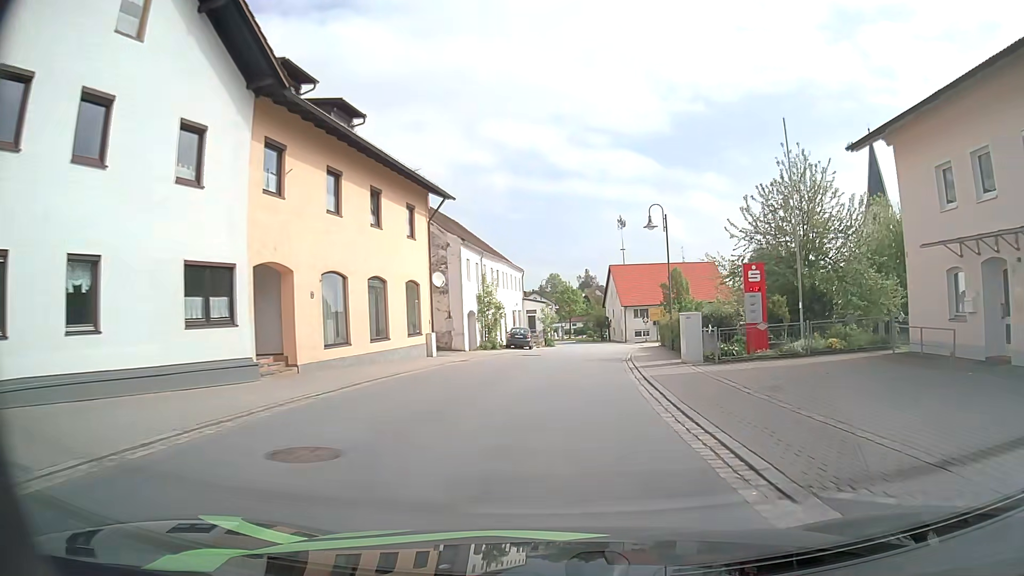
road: secondary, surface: asphalt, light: Day
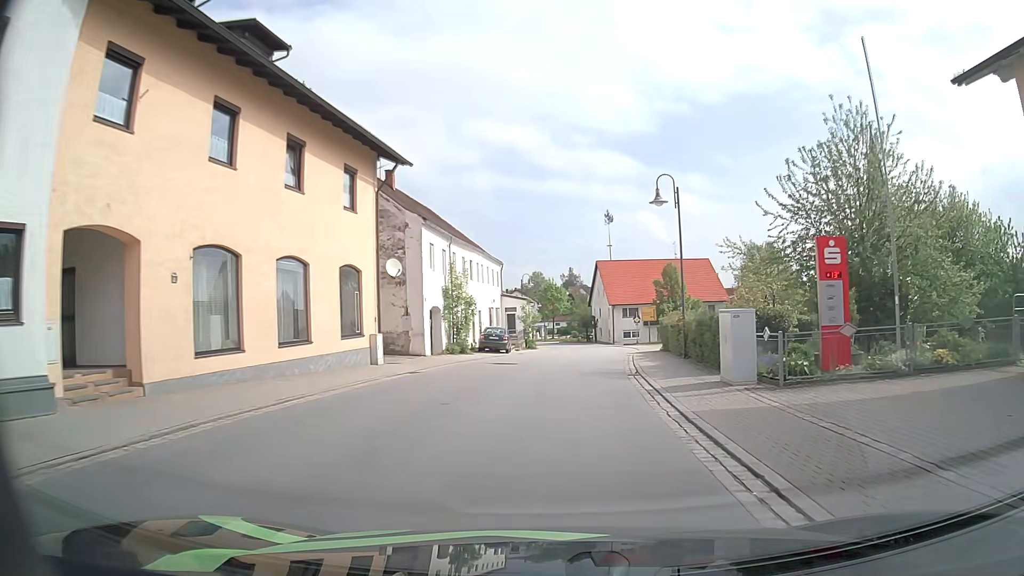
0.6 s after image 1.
(+0.1, +6.8) m; +2°
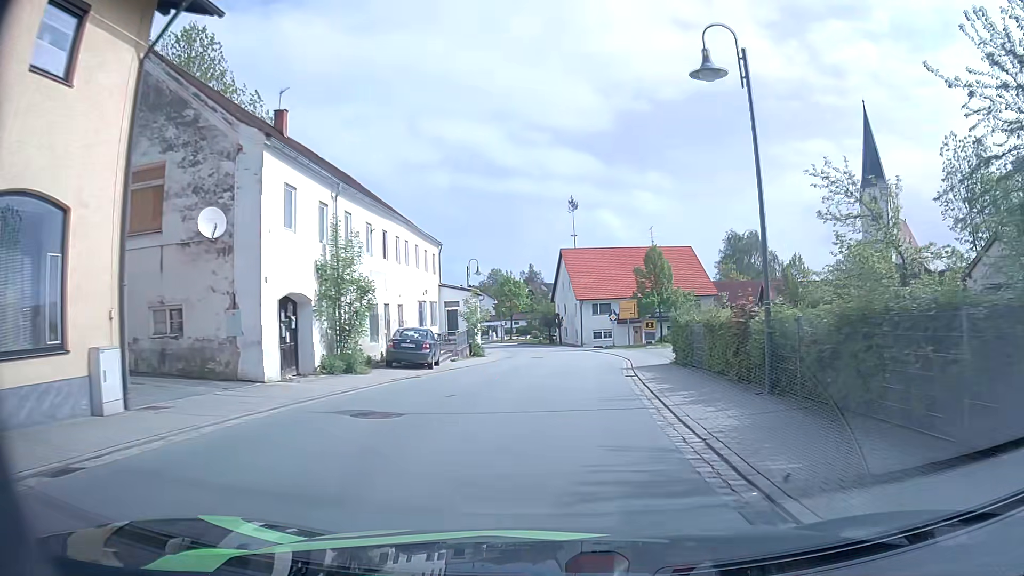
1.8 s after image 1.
(+0.4, +13.7) m; +3°
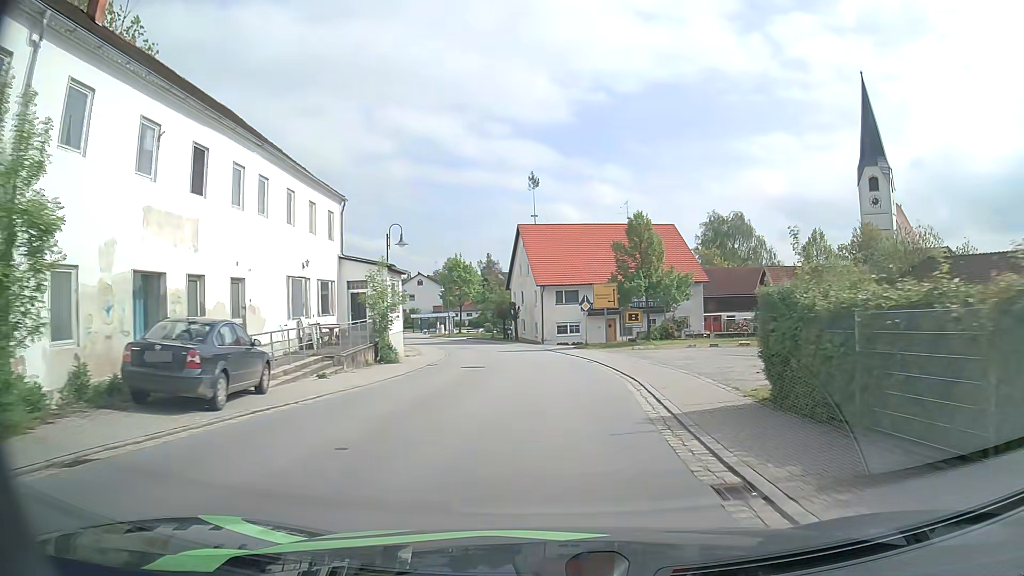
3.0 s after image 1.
(+0.4, +13.8) m; +3°
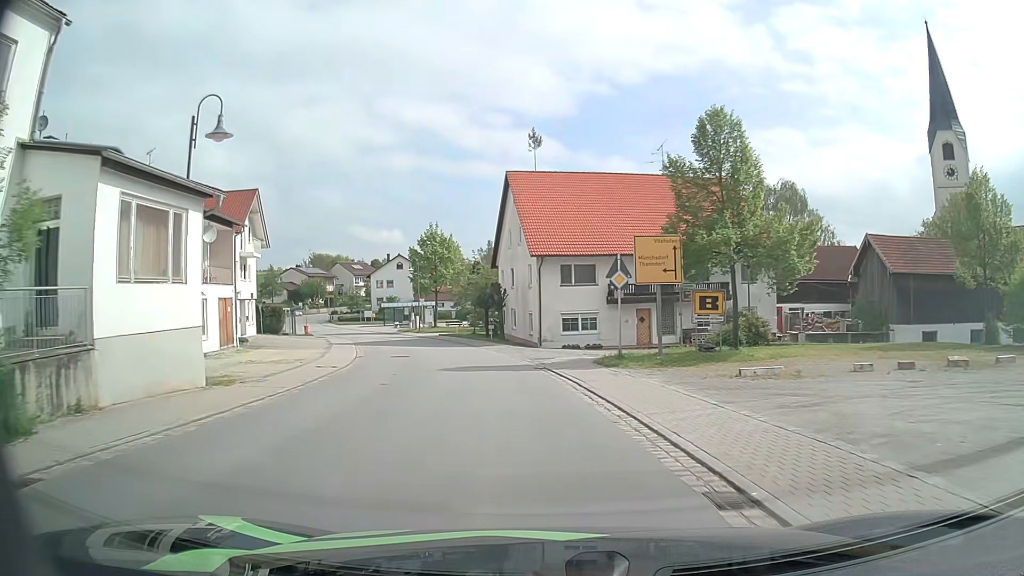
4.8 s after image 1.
(+0.3, +20.8) m; 0°
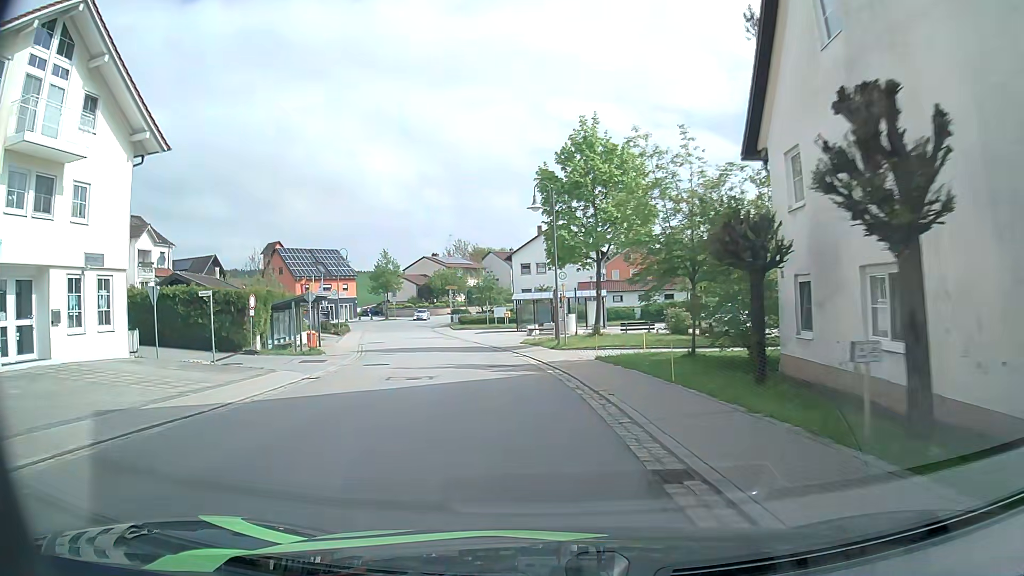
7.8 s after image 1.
(-4.4, +35.5) m; -16°
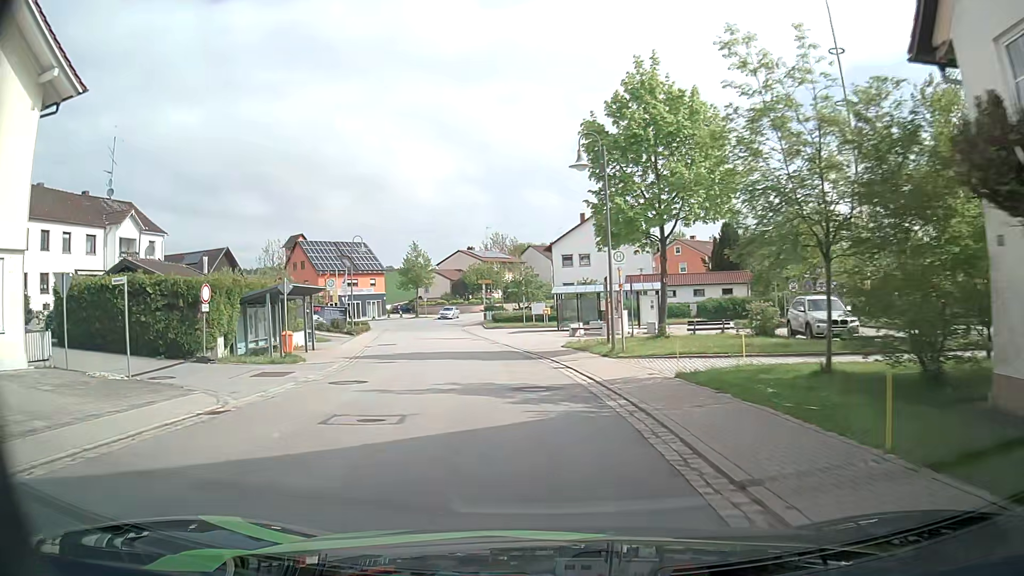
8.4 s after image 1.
(-0.2, +7.3) m; -3°
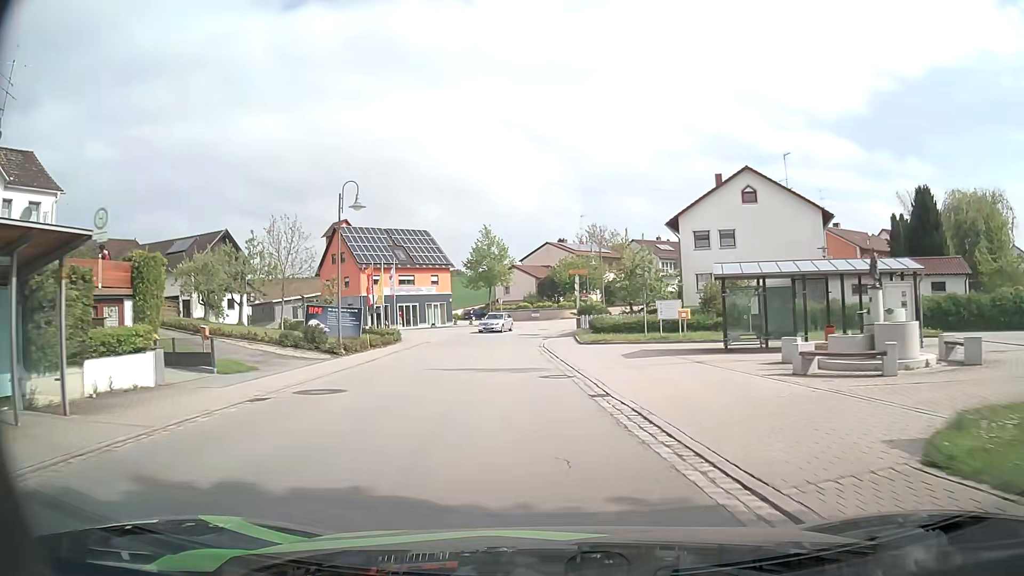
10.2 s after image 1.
(-1.7, +21.8) m; -8°
(0, +10) (-1, +20) (-2, +30) (-2, +40) (-1, +50) (+2, +59) (+7, +68) (+13, +76) (+20, +83) (+28, +90) m
